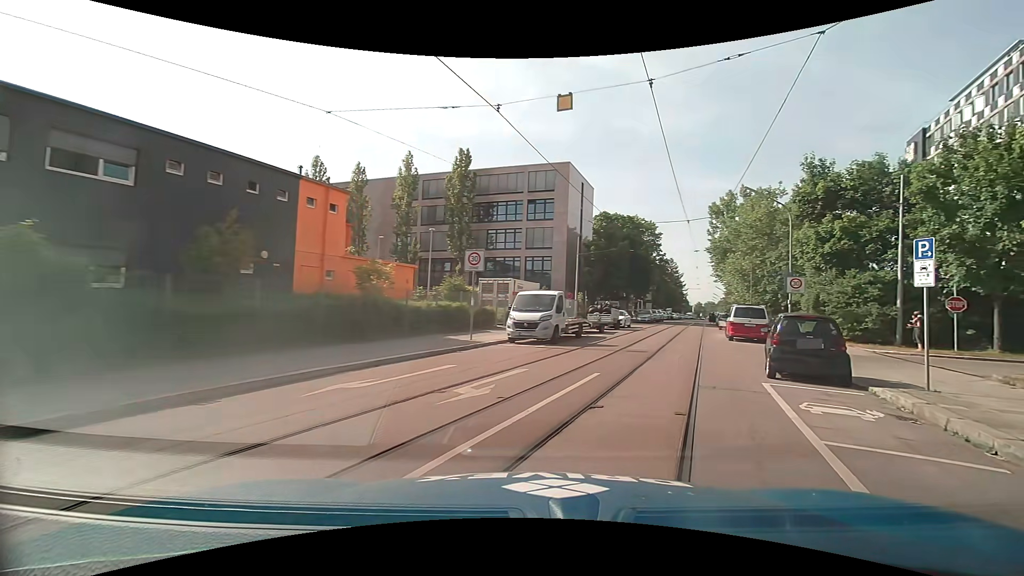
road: residential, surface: asphalt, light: Day
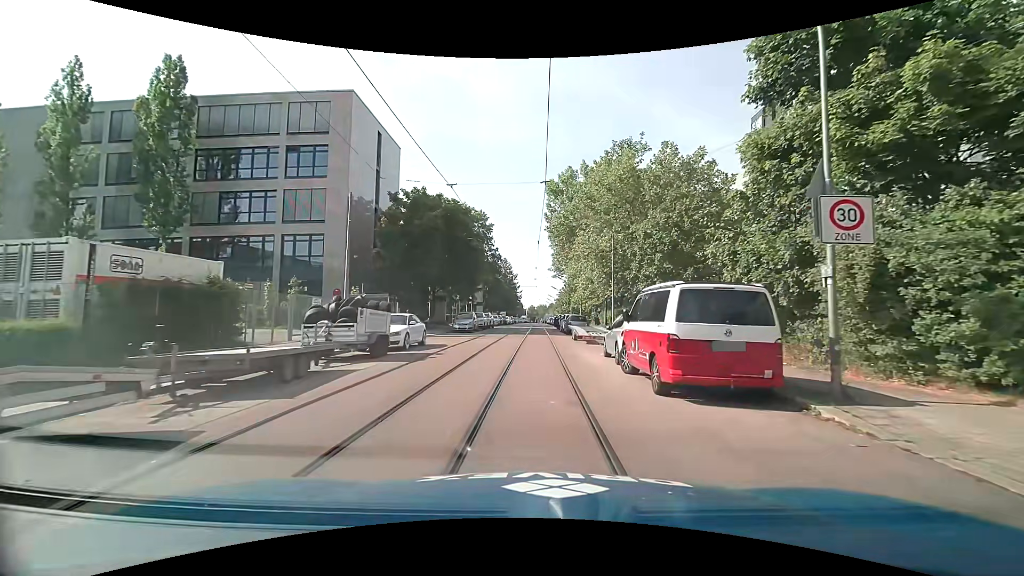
(+4.9, +20.2) m; +17°
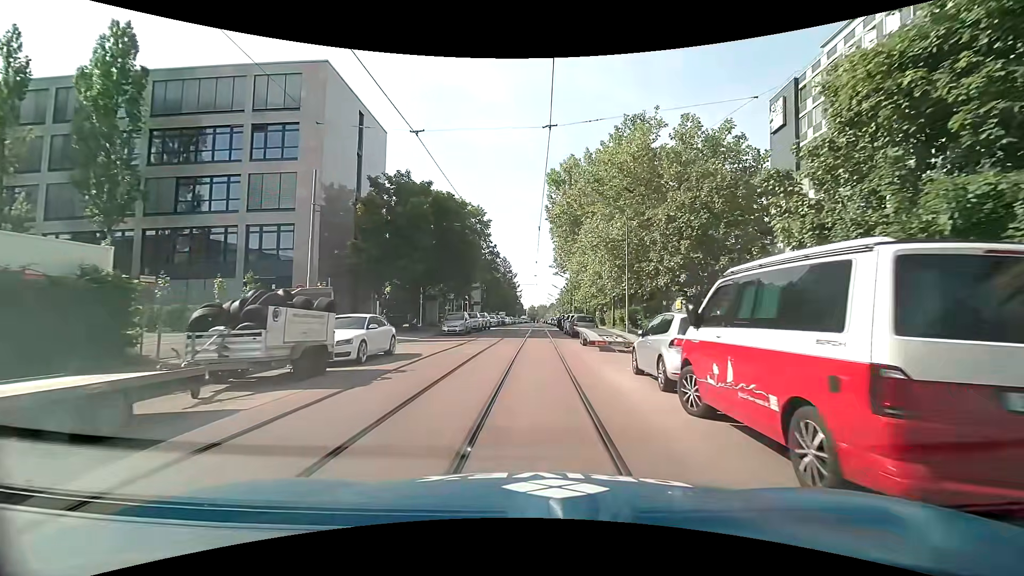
(0.0, +4.9) m; 0°
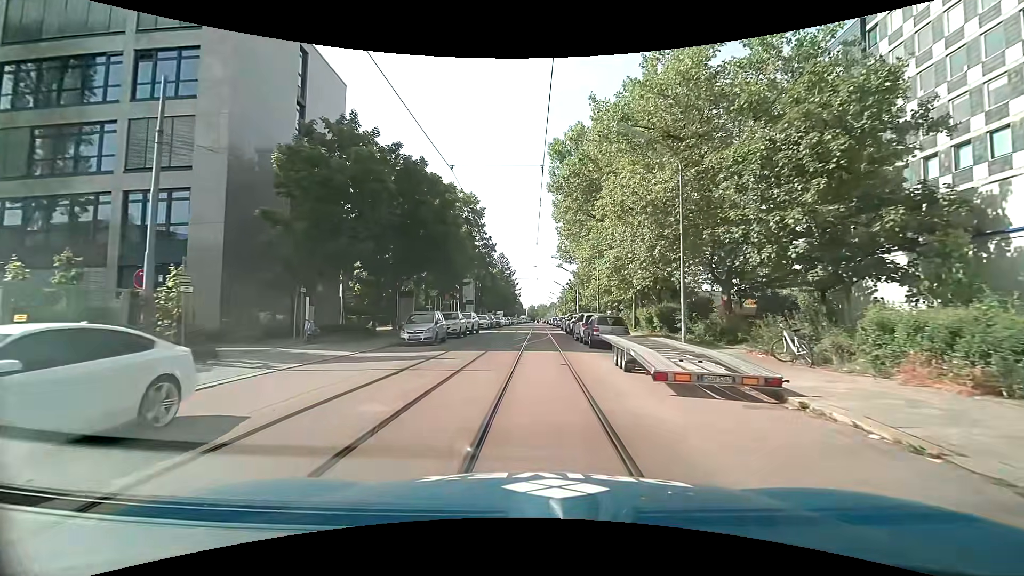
(0.0, +10.5) m; -1°
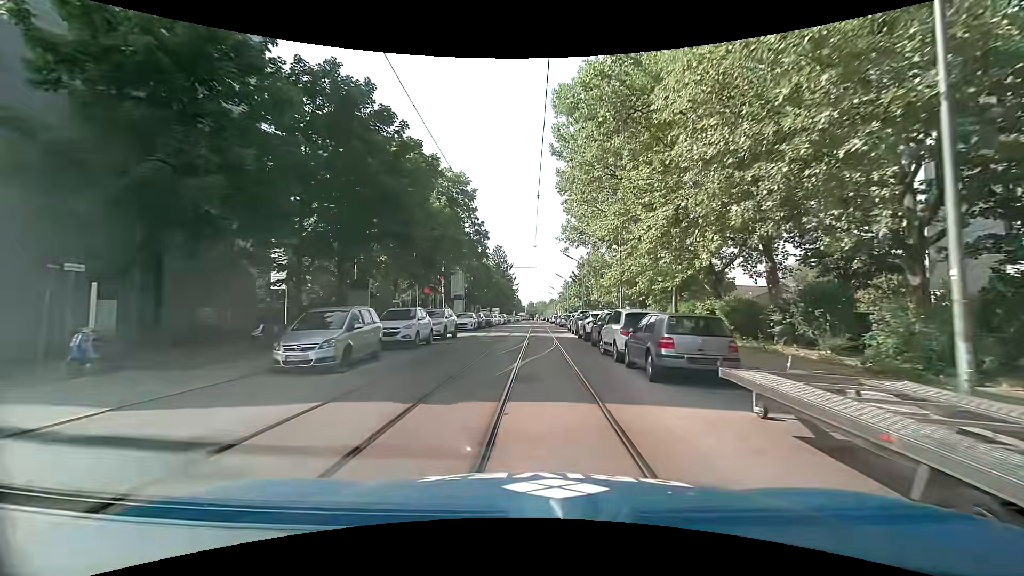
(+0.1, +11.3) m; +1°
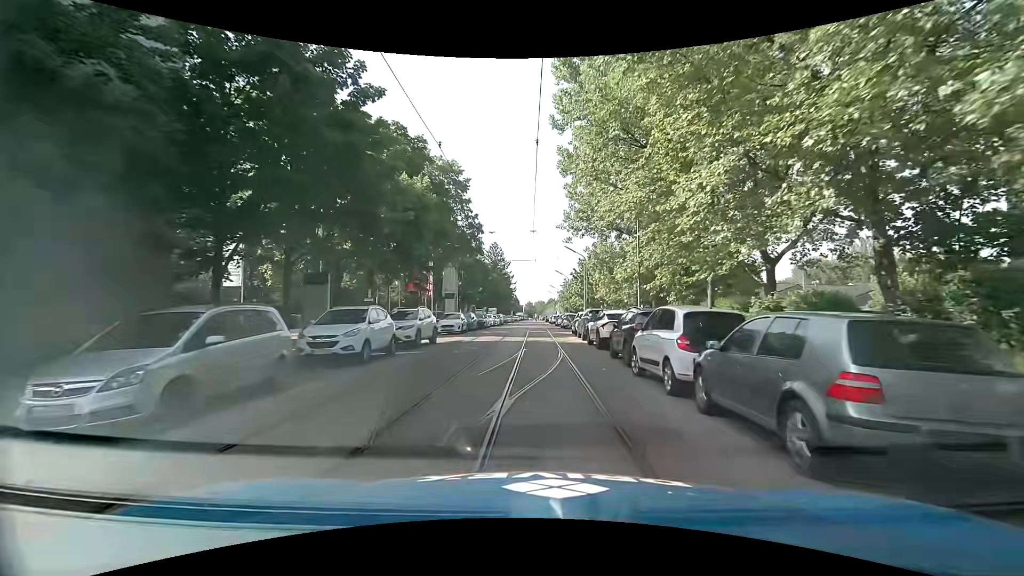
(0.0, +5.8) m; 0°
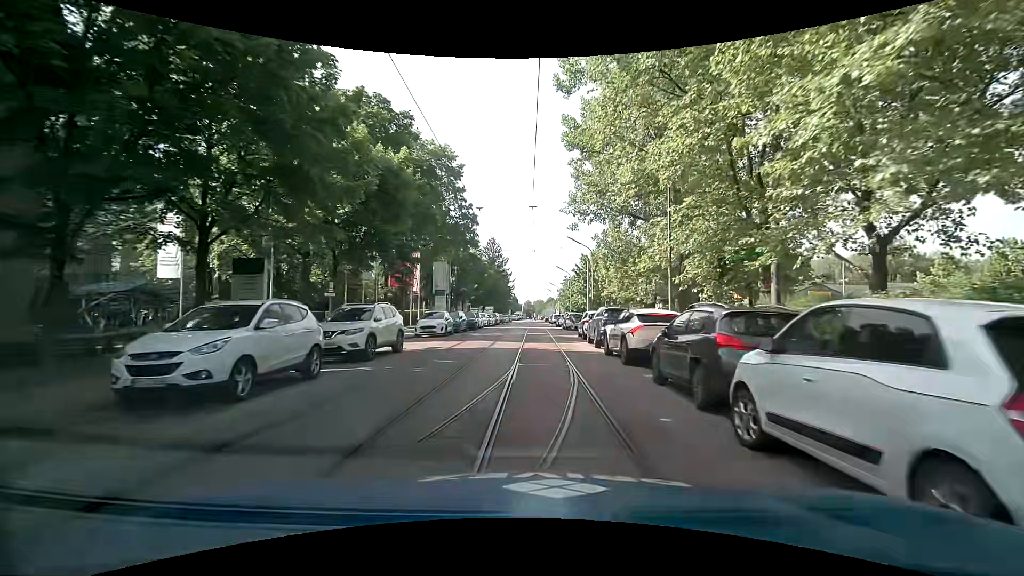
(0.0, +5.8) m; 0°
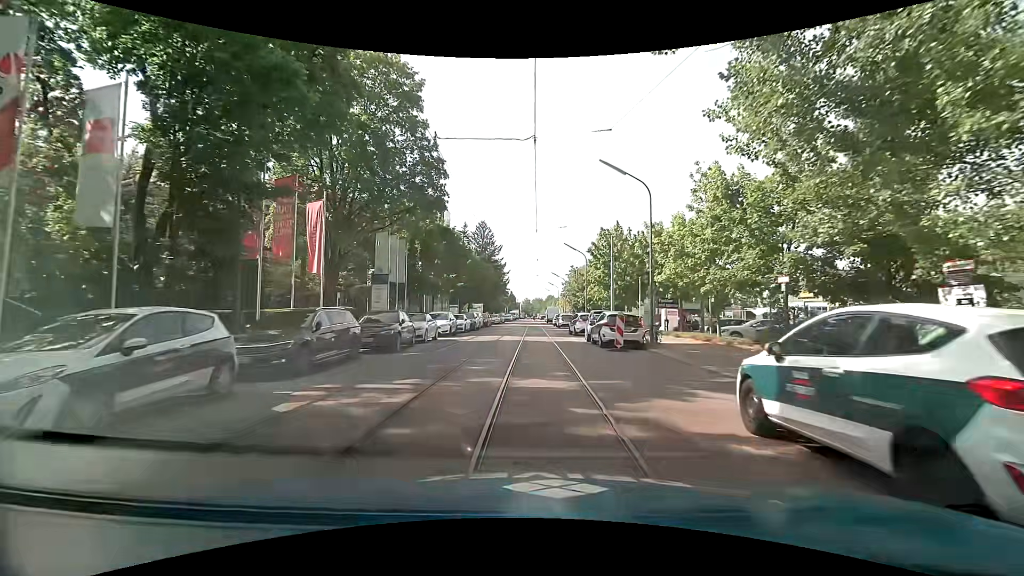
(0.0, +22.3) m; 0°
(0, +10) (0, +20) (0, +30) (0, +40) (0, +50) (0, +60) (0, +70) (0, +80) (0, +90) (0, +100) m
